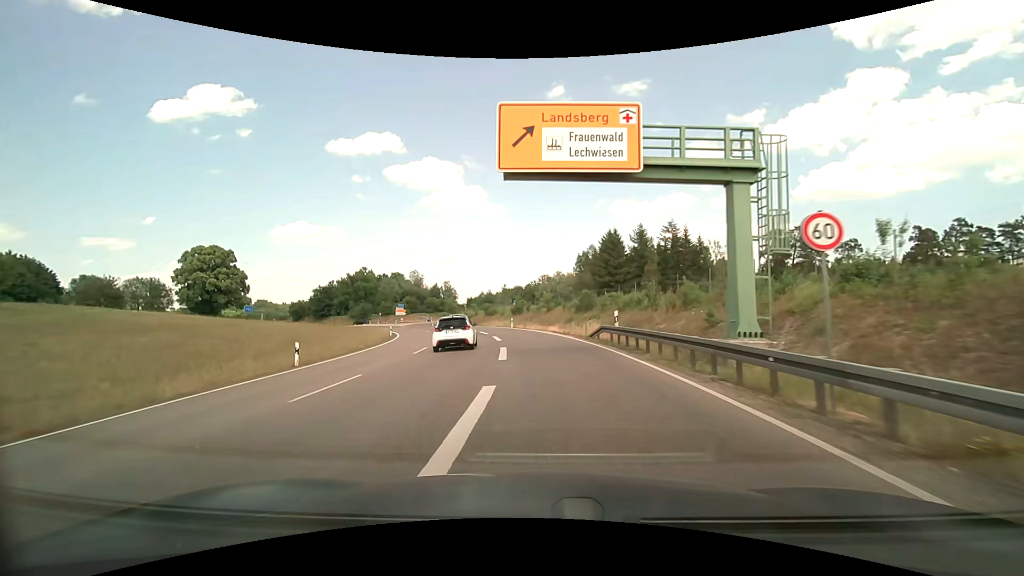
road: trunk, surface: asphalt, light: Day
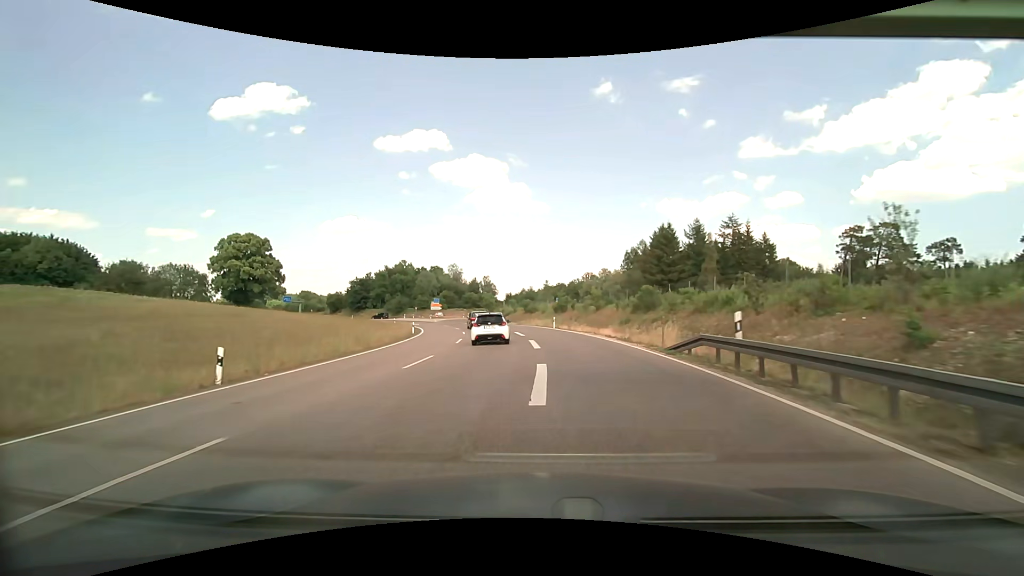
(-0.3, +8.0) m; -5°
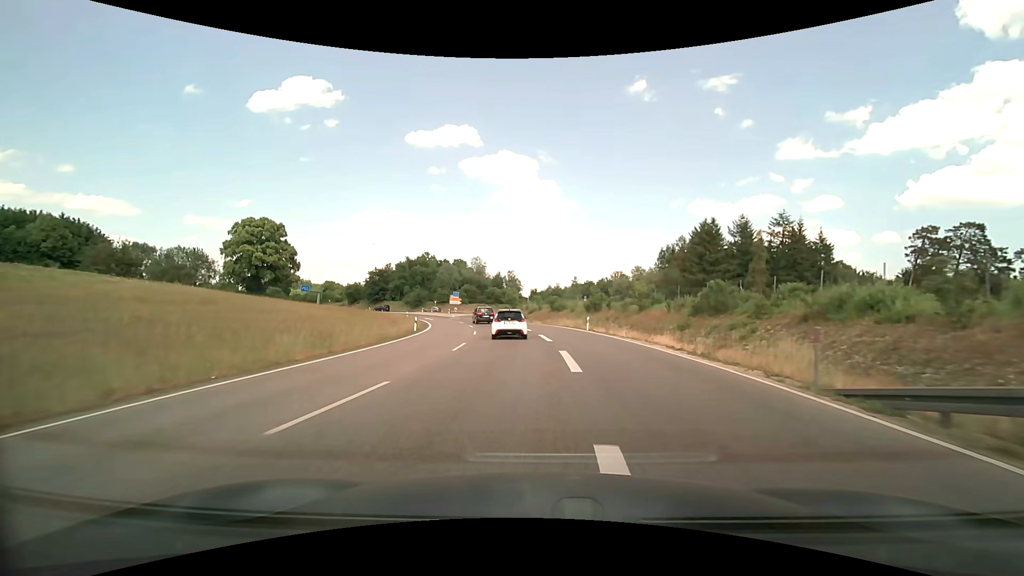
(-0.3, +8.4) m; -3°
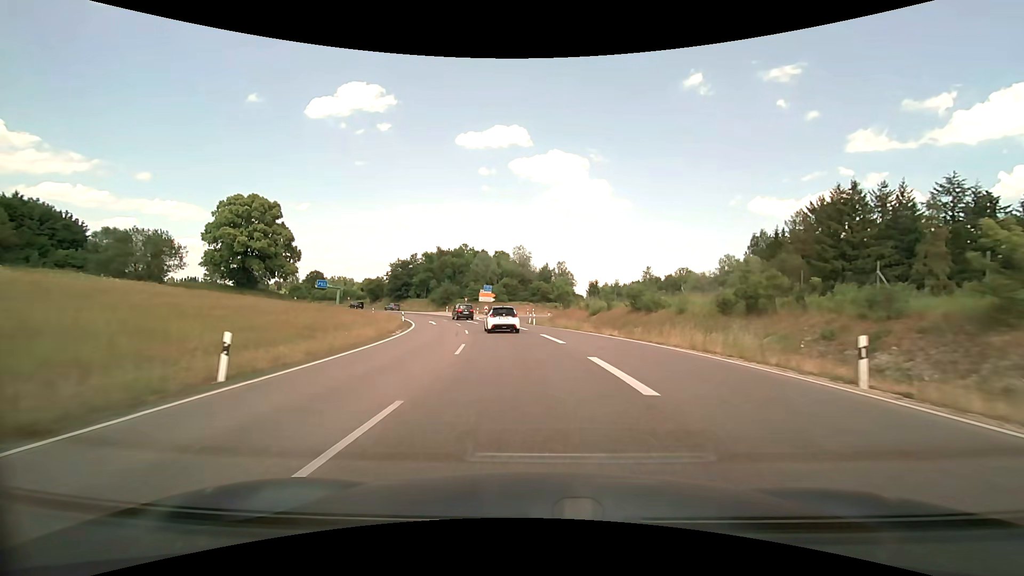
(-1.1, +27.2) m; -5°
